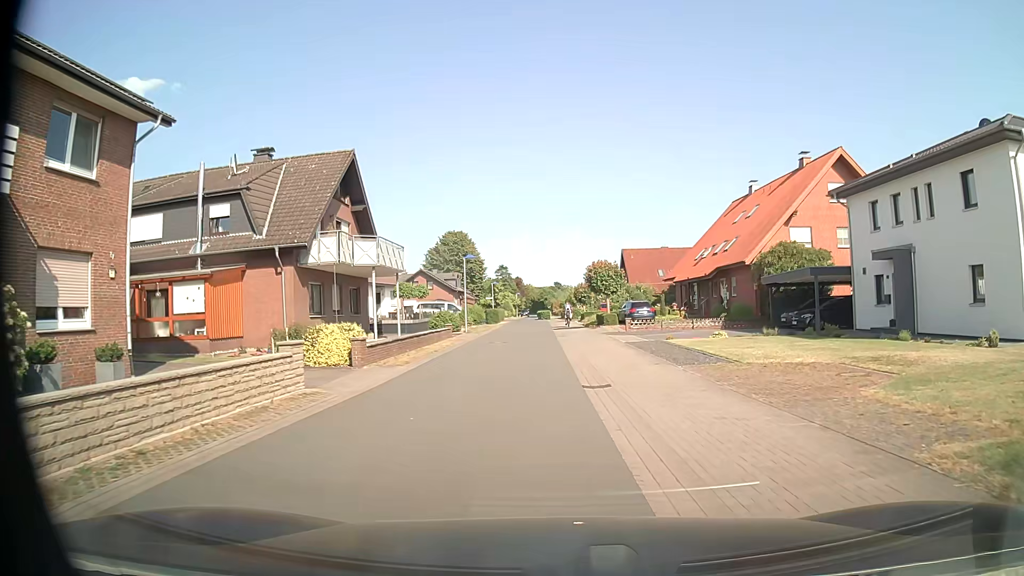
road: residential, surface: asphalt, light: Day
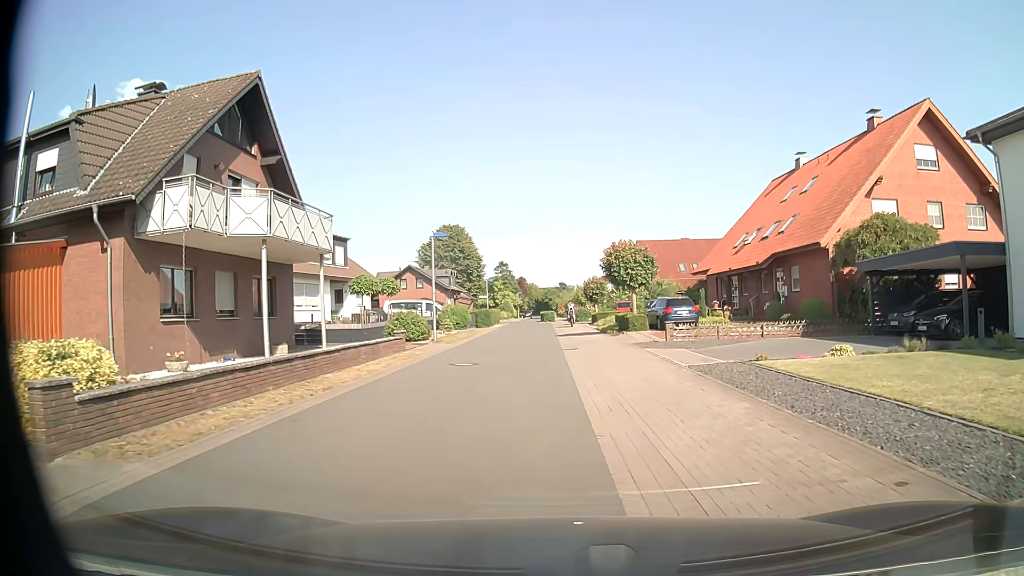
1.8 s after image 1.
(0.0, +11.2) m; -1°
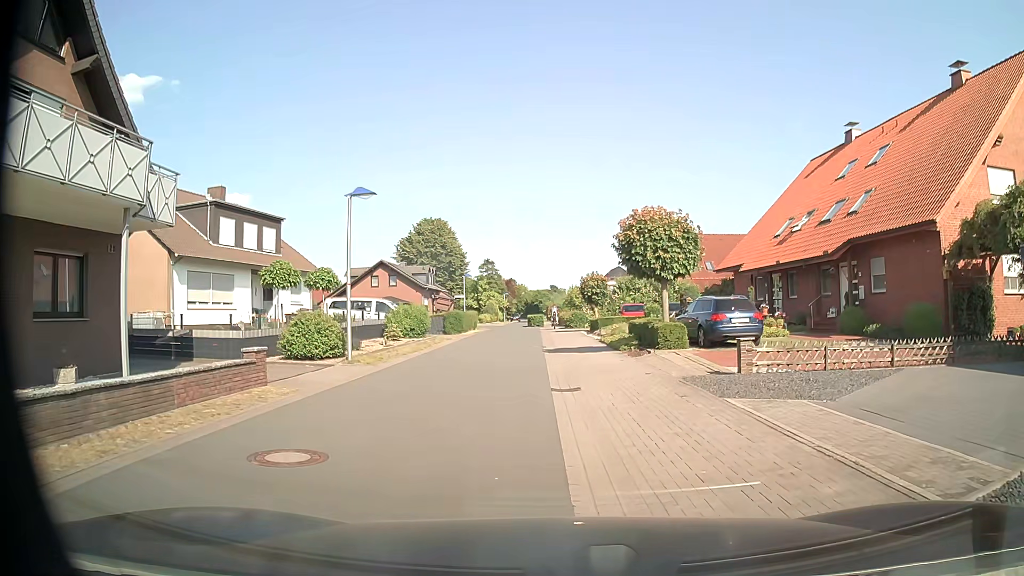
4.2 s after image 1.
(+0.1, +10.1) m; +1°
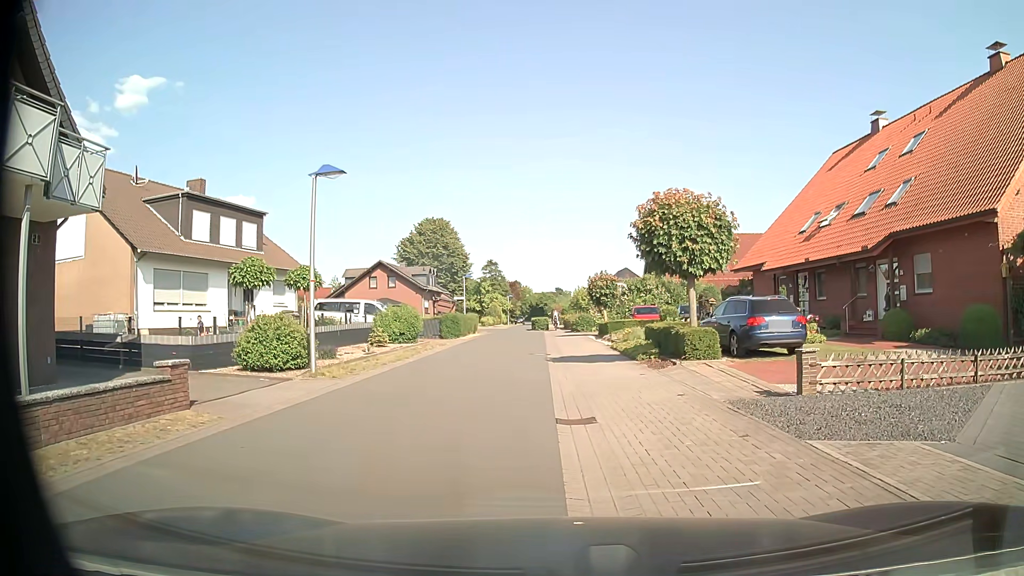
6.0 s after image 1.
(0.0, +2.8) m; -1°
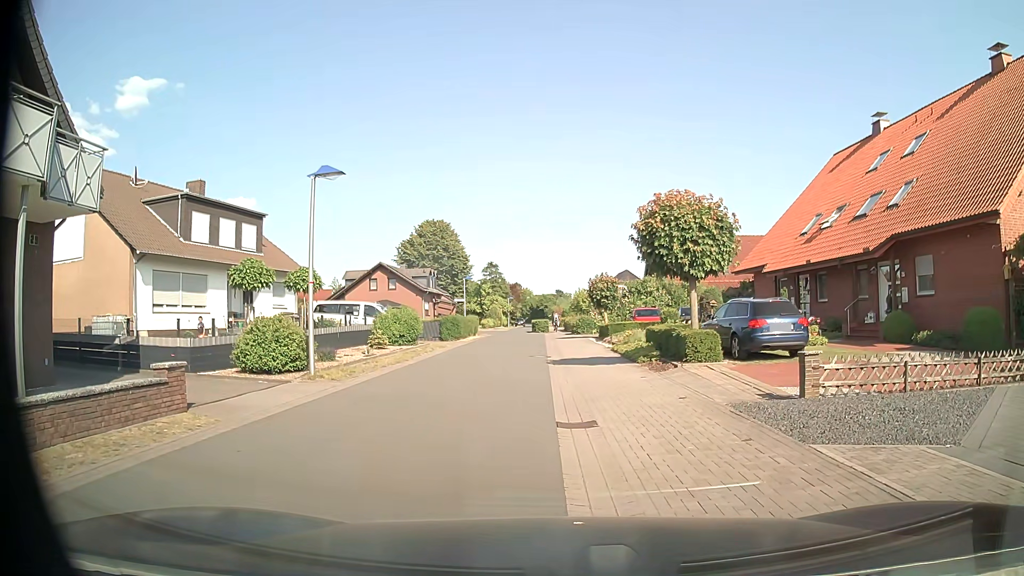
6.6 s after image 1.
(0.0, +0.1) m; 0°
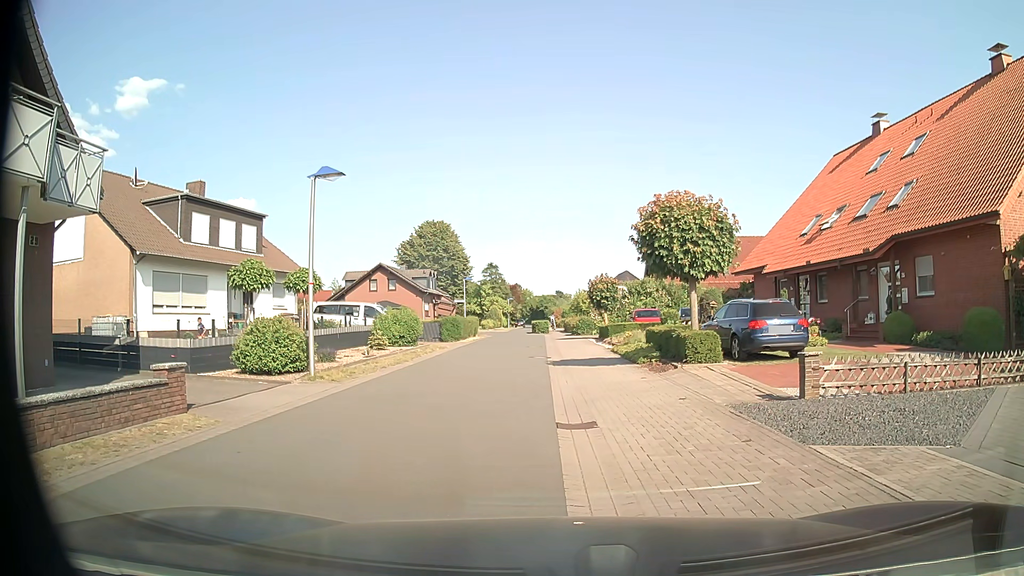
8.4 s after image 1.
(0.0, +0.1) m; 0°
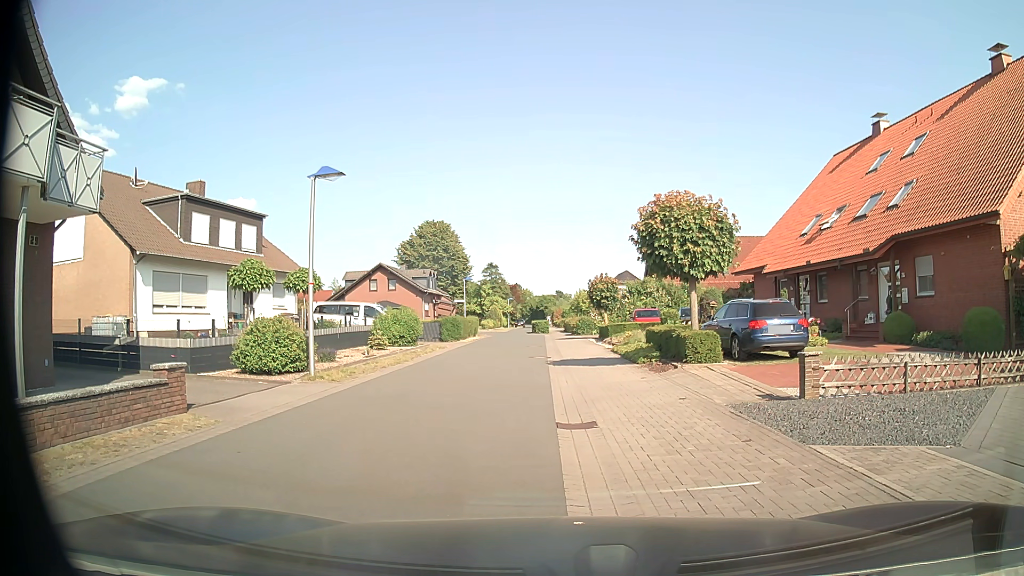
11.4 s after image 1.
(0.0, 0.0) m; 0°
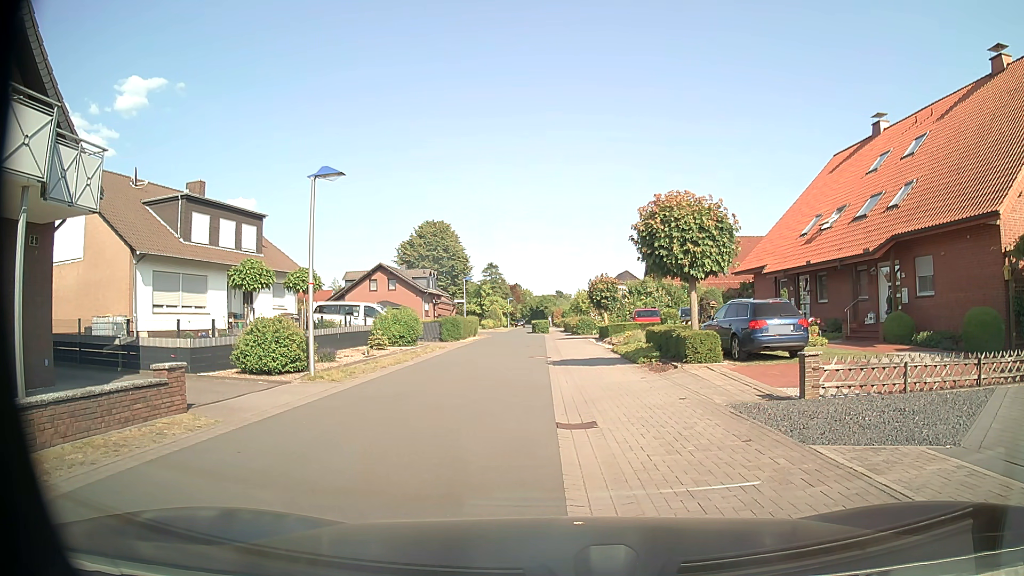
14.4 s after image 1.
(0.0, 0.0) m; 0°
